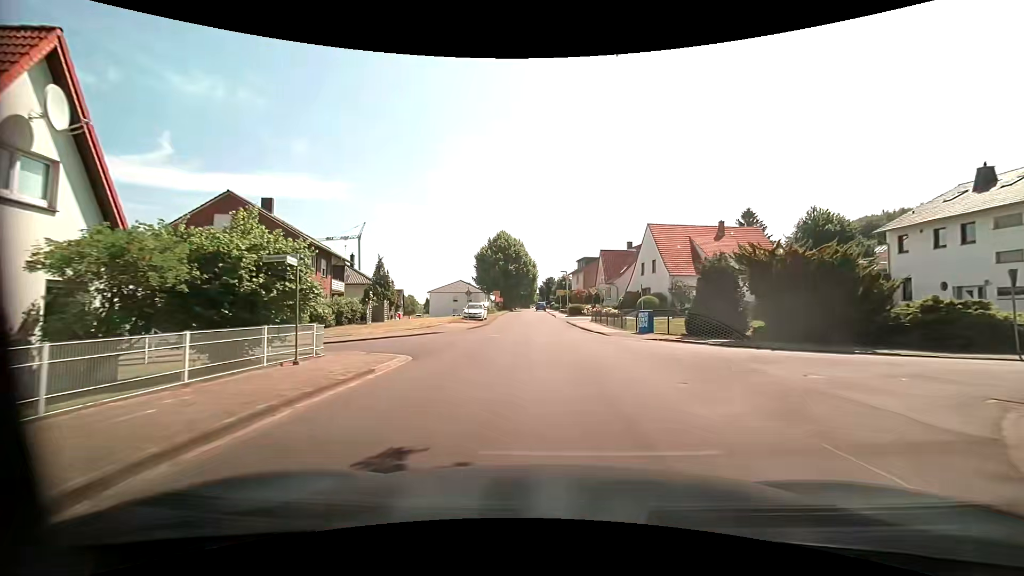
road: residential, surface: asphalt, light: Day
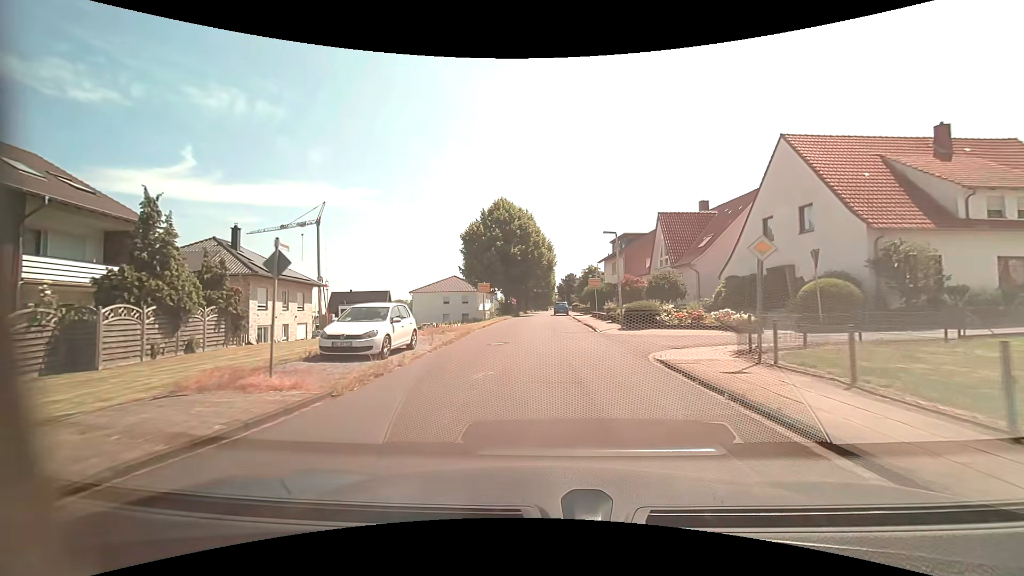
(-0.1, +28.5) m; -2°
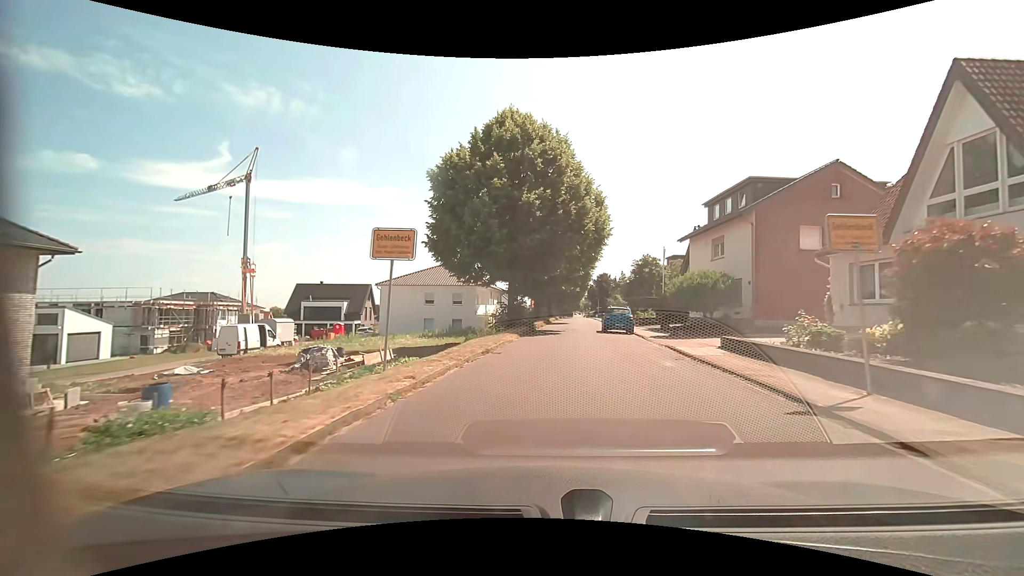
(-1.0, +28.5) m; -2°
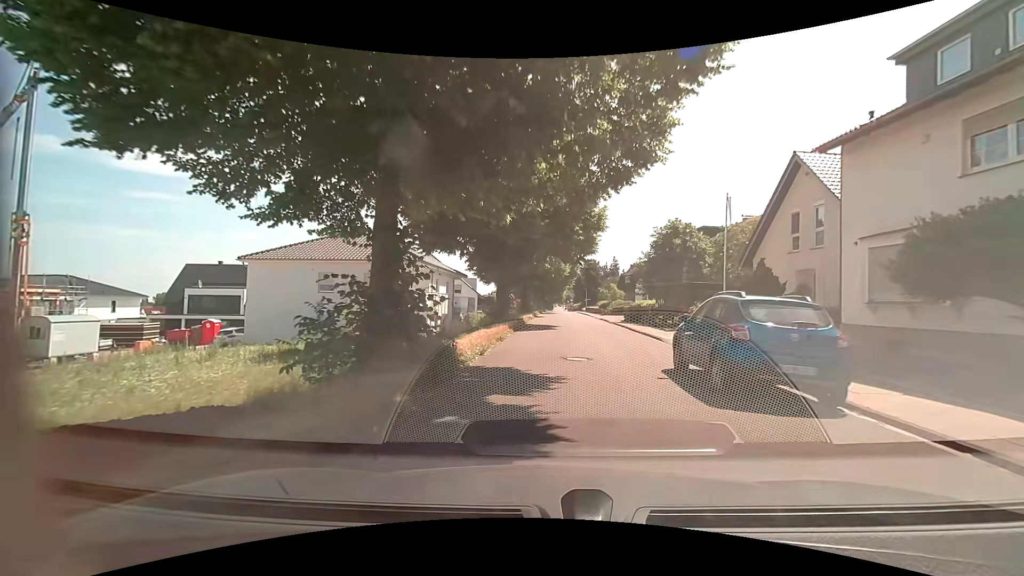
(+0.4, +21.9) m; +3°
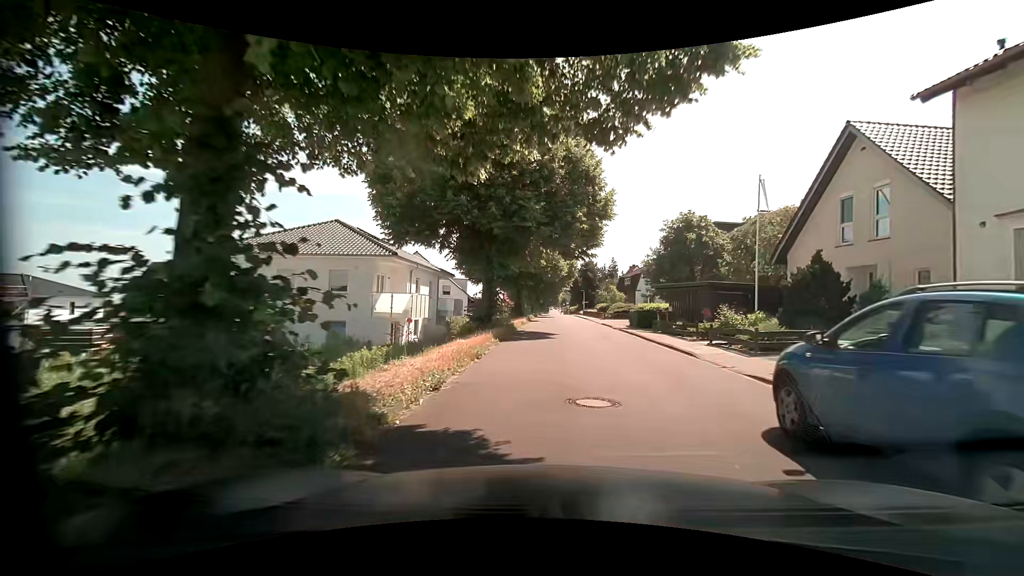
(0.0, +4.8) m; -1°
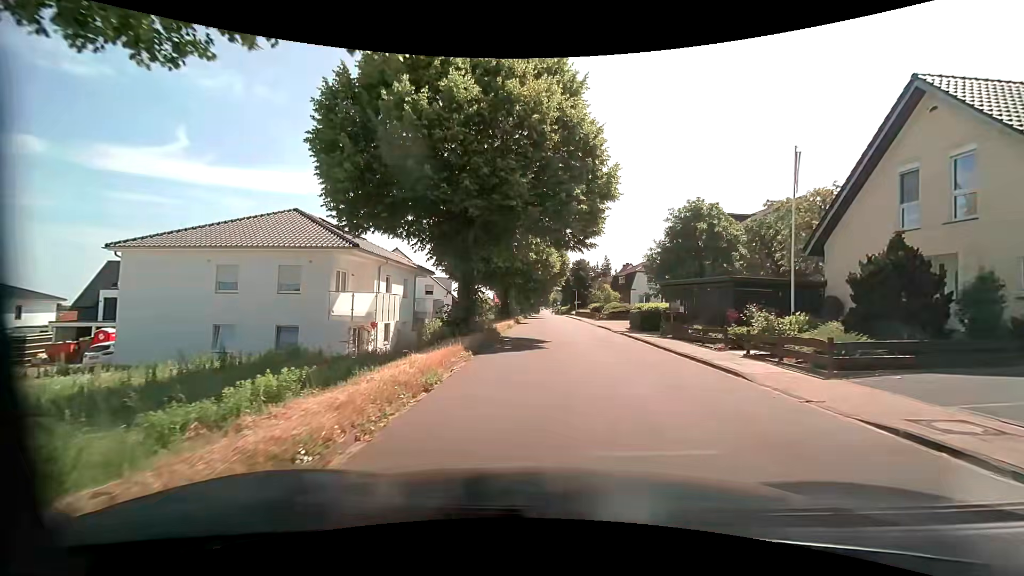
(+0.1, +4.3) m; +1°
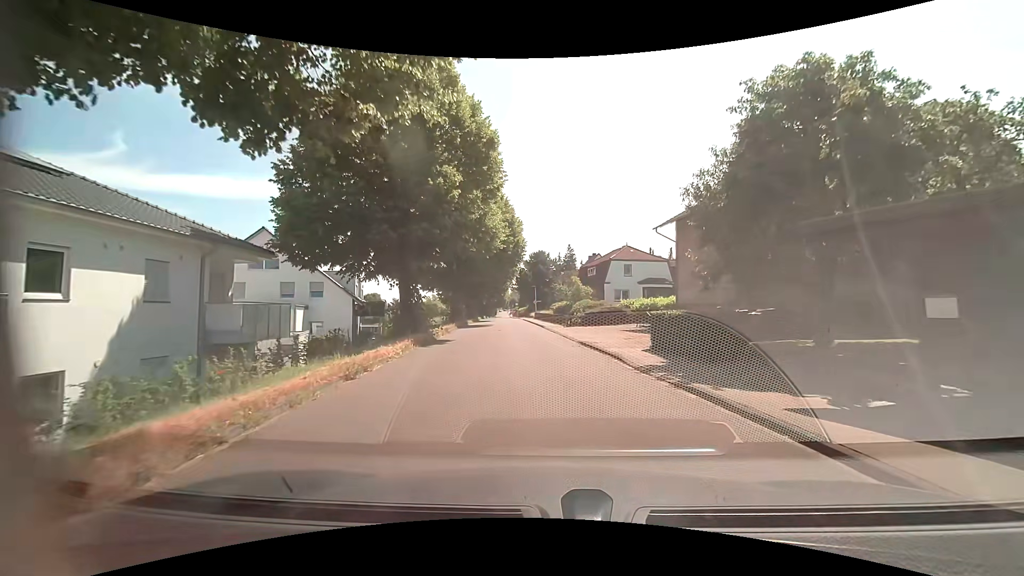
(+1.1, +18.2) m; +6°
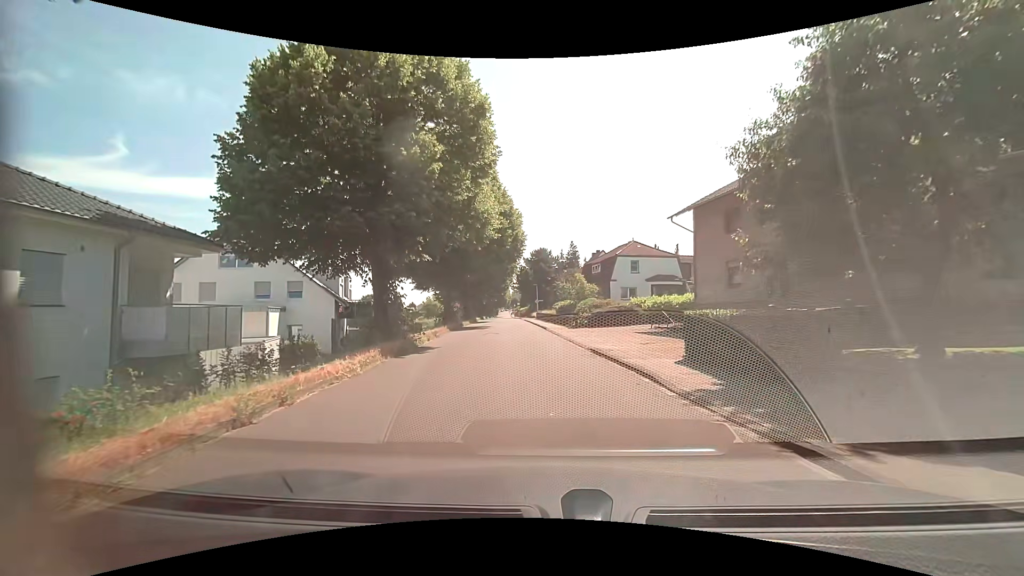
(0.0, +3.6) m; 0°
(0, +10) (-1, +20) (-2, +30) (-3, +40) (-4, +50) (-5, +60) (-6, +70) (-7, +80) (-8, +90) (-8, +100) m
